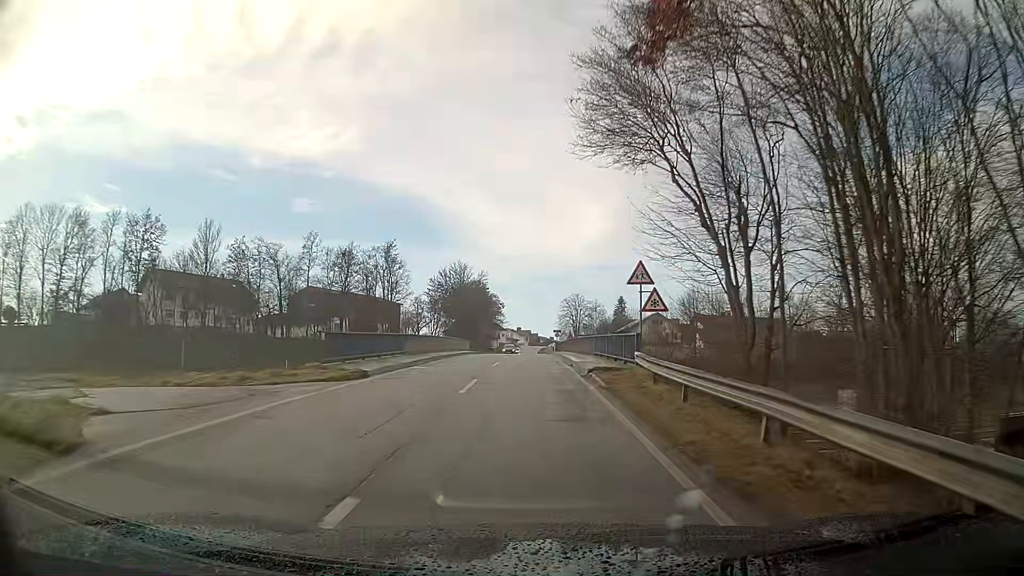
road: tertiary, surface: asphalt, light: Day
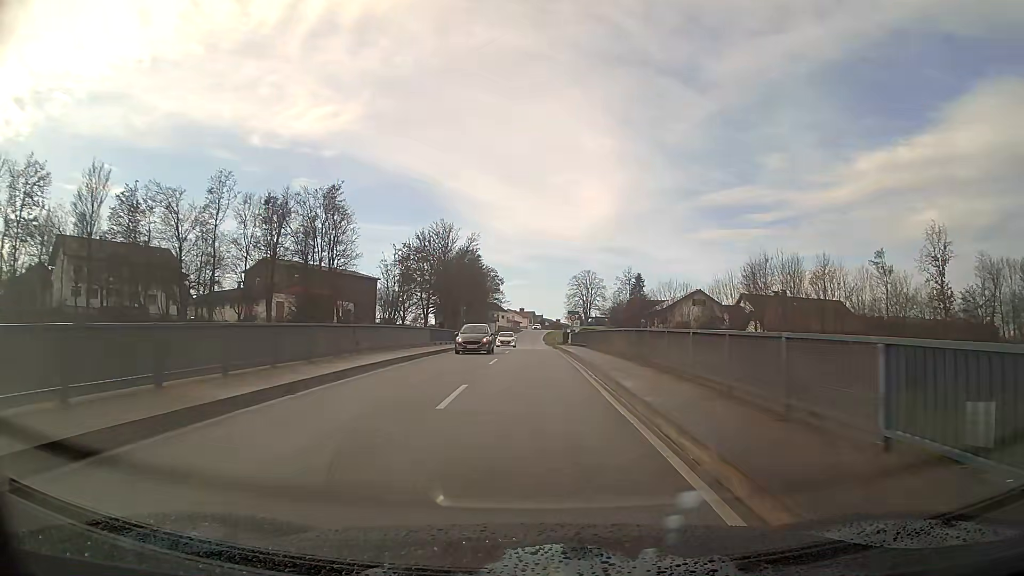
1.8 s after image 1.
(0.0, +27.6) m; 0°
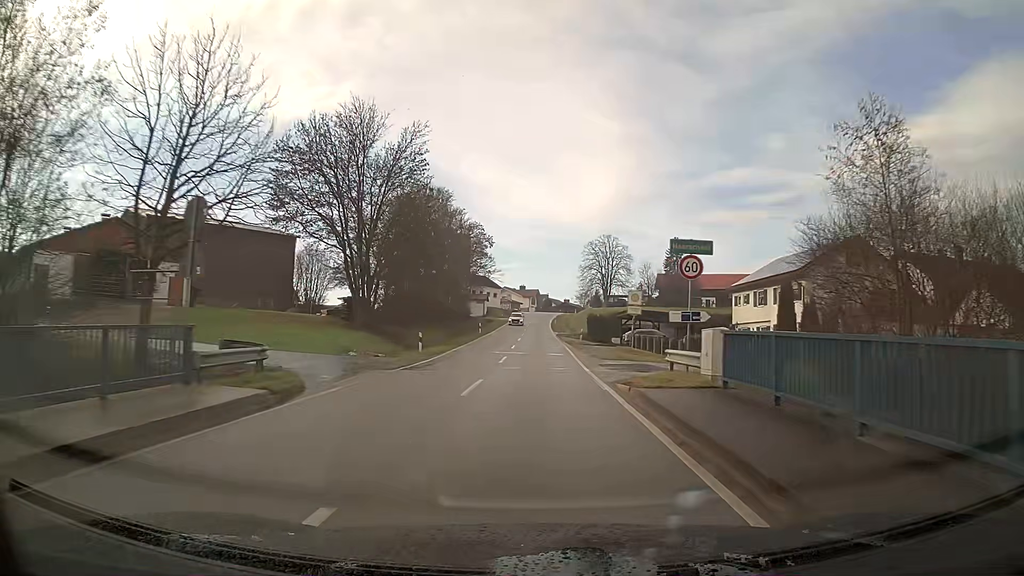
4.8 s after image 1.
(+0.1, +46.3) m; 0°
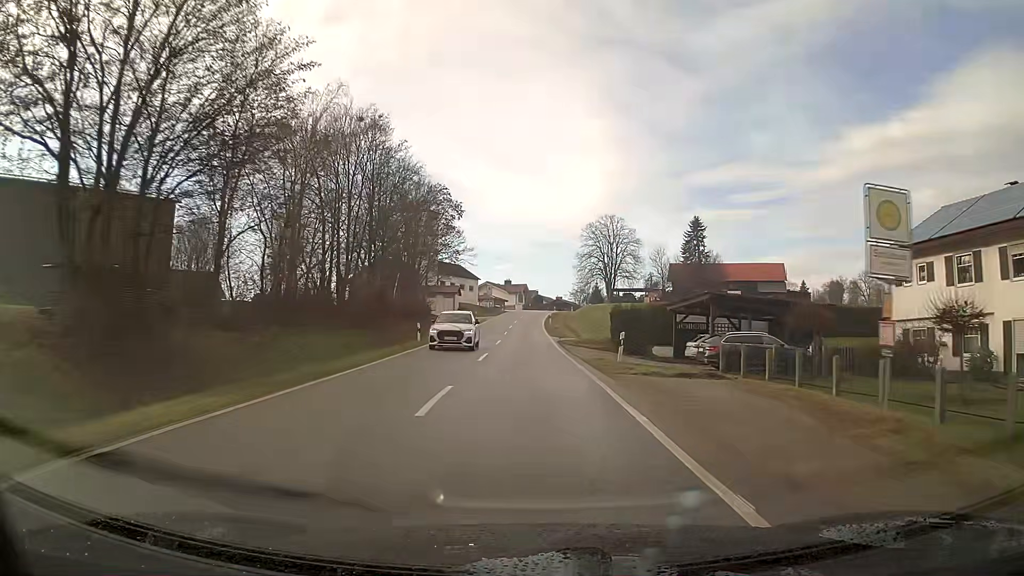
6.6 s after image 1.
(+0.2, +27.9) m; 0°
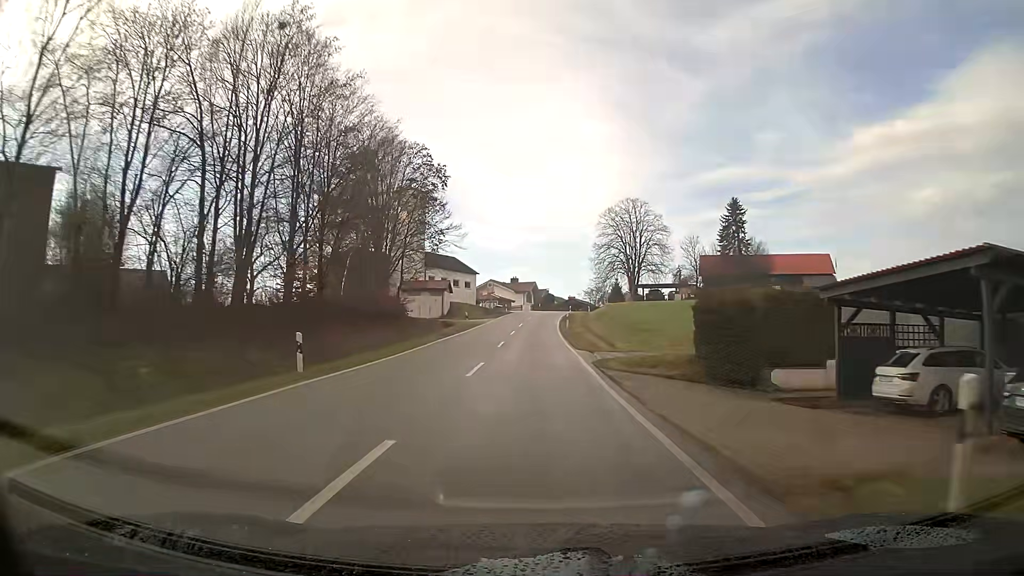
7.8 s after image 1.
(-0.1, +18.4) m; 0°
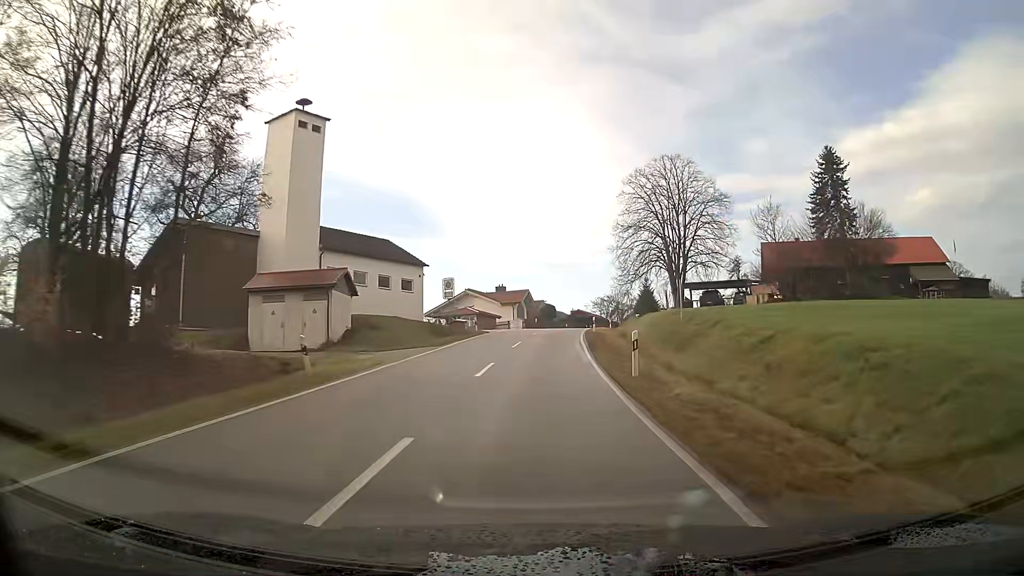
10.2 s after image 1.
(+0.1, +36.3) m; +1°
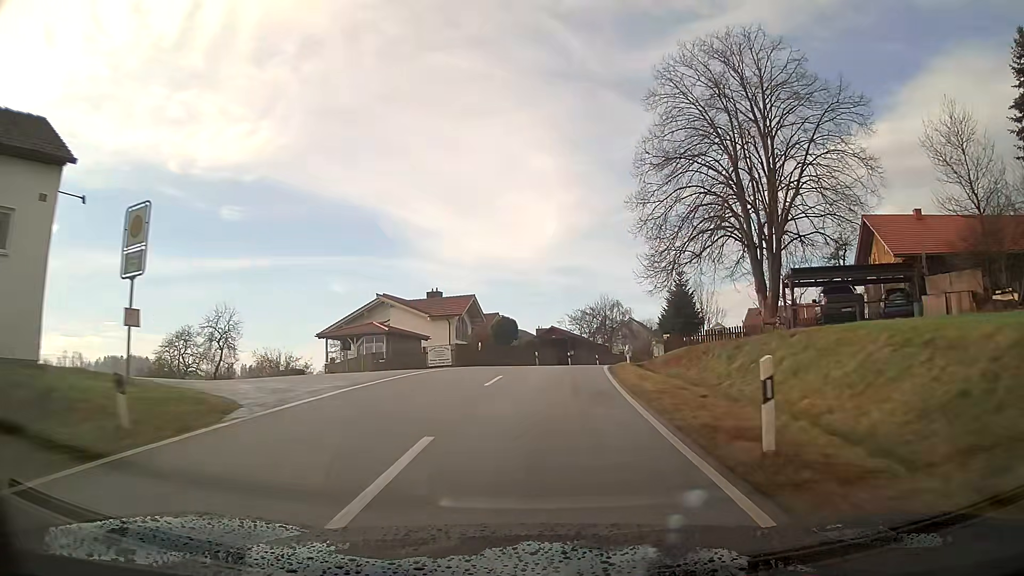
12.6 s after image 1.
(+1.0, +36.0) m; +4°
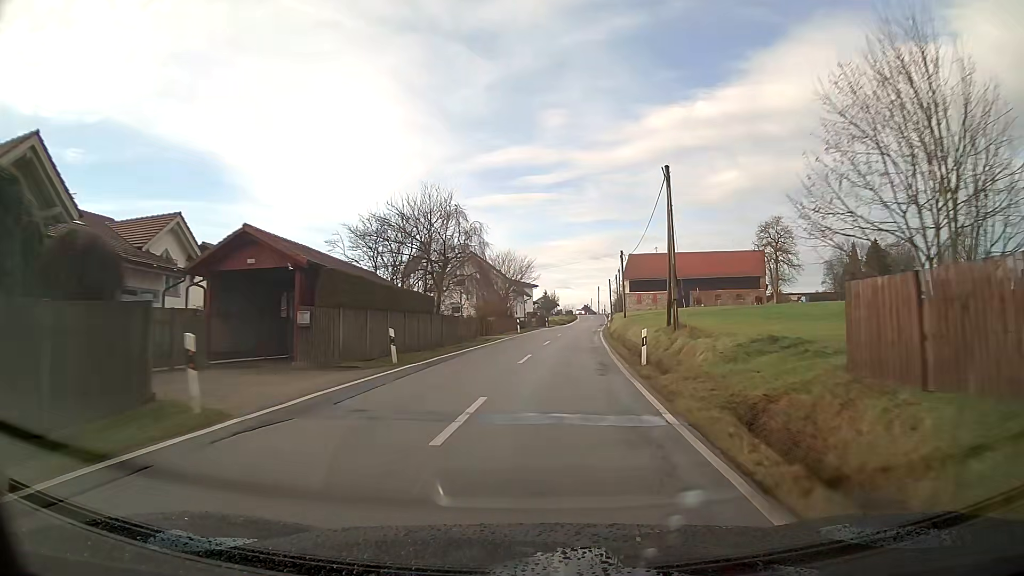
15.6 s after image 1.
(+5.3, +45.1) m; +15°
